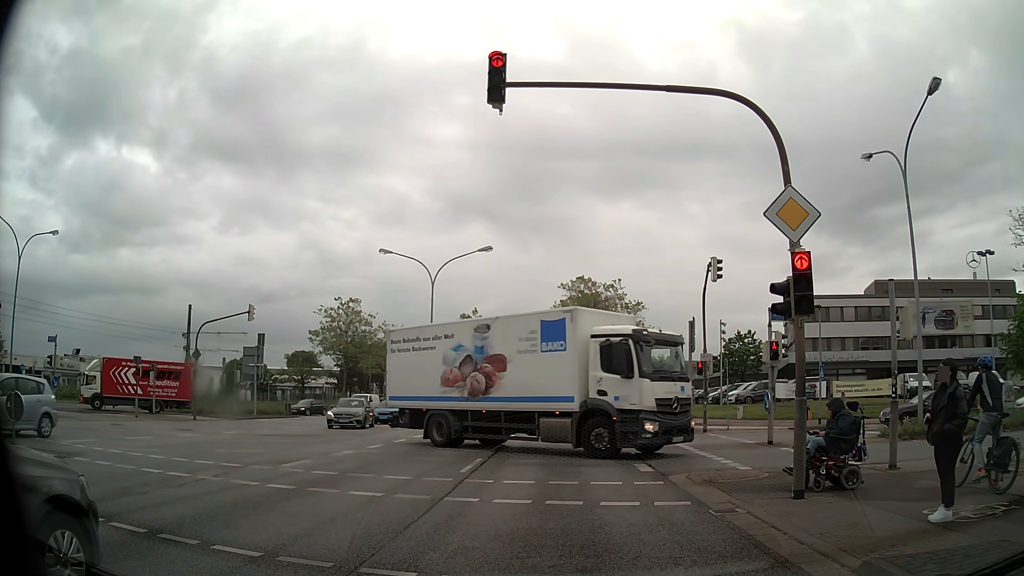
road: primary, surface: asphalt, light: Day
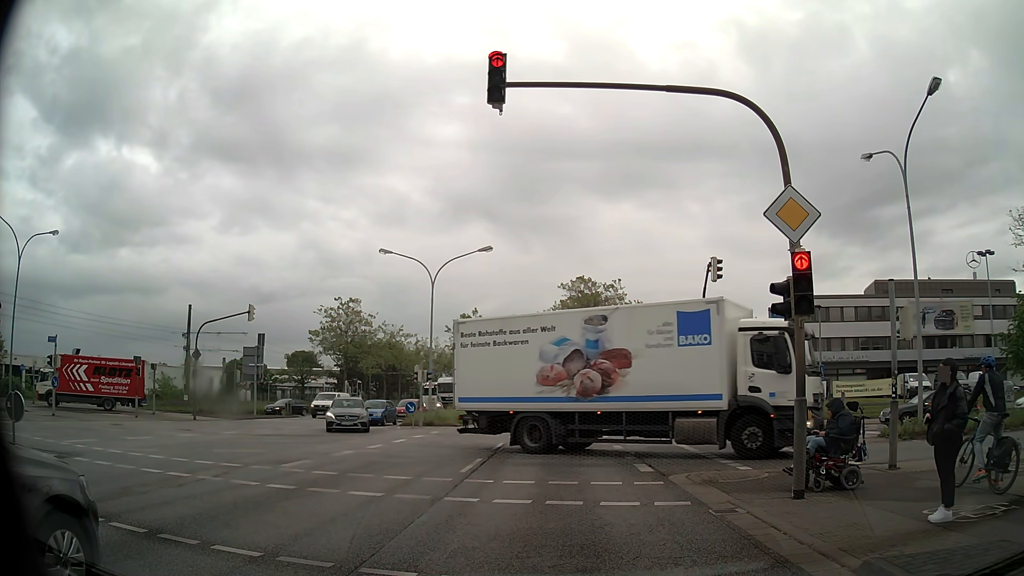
(0.0, 0.0) m; 0°
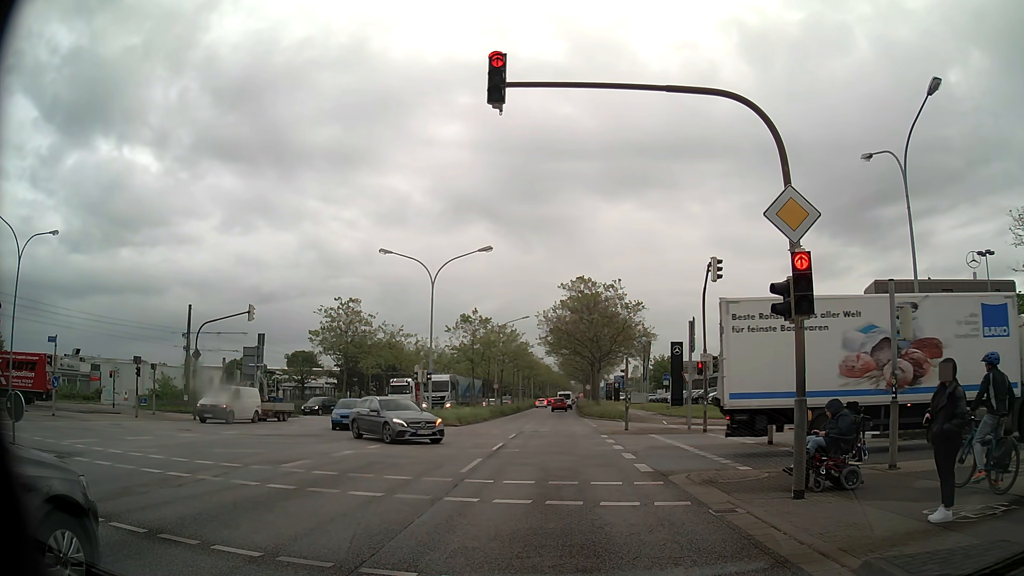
(0.0, 0.0) m; 0°
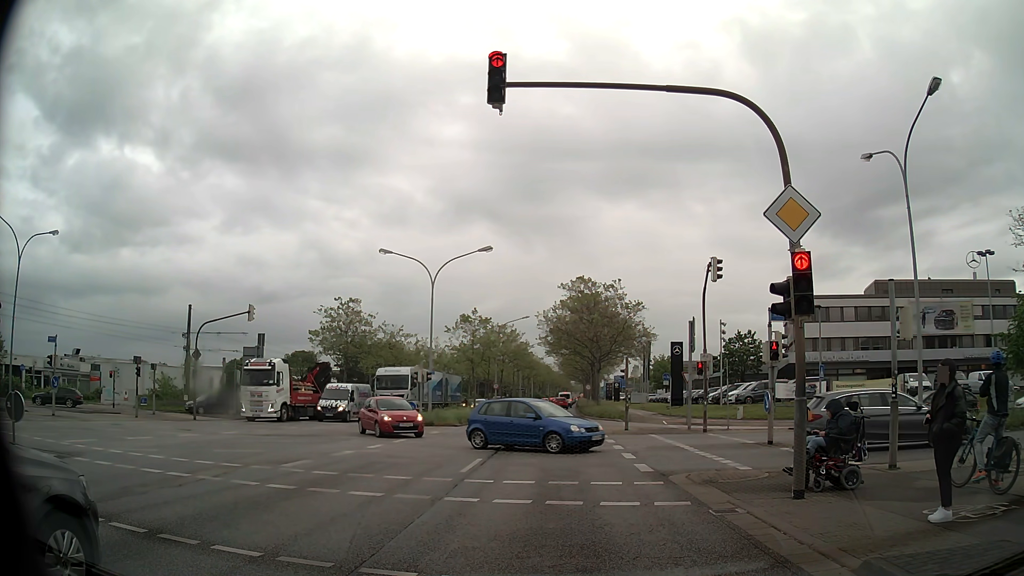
(0.0, 0.0) m; 0°
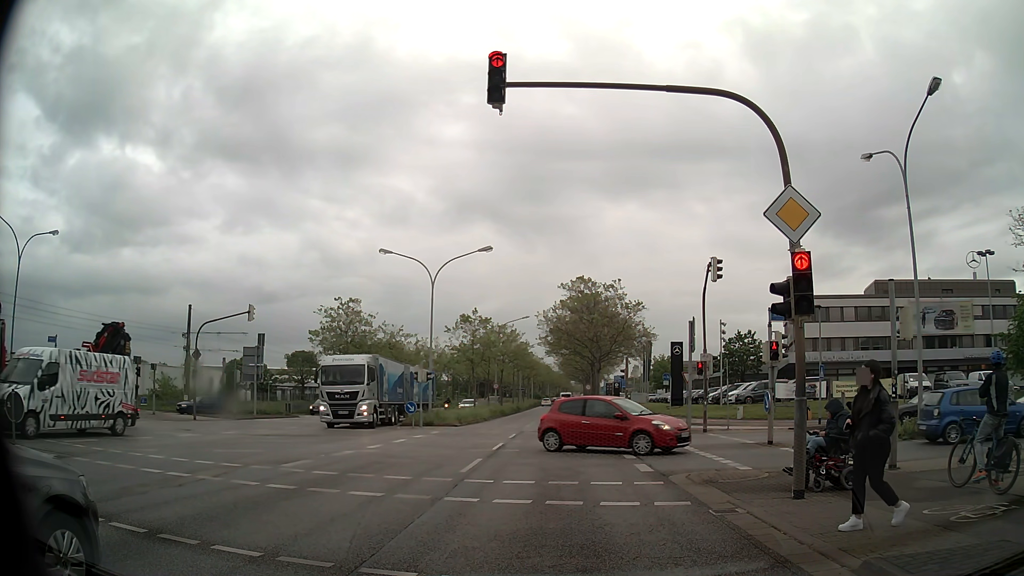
(0.0, 0.0) m; 0°
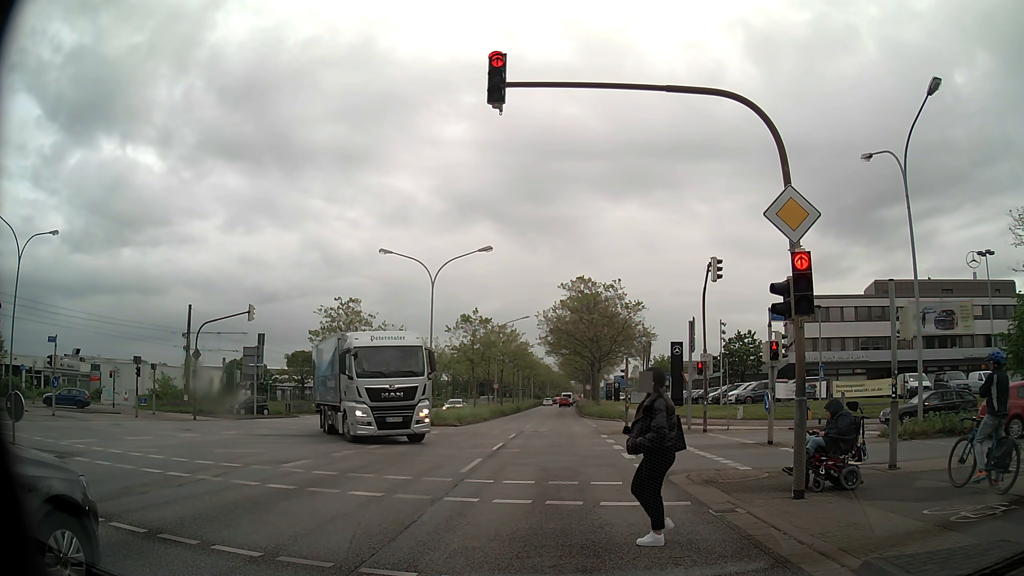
(0.0, 0.0) m; 0°
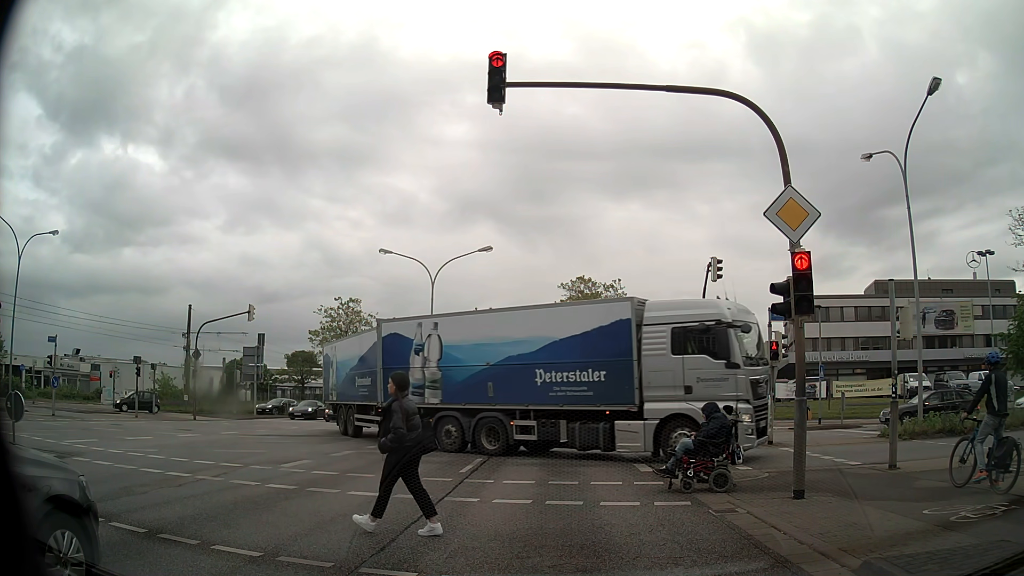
(0.0, 0.0) m; 0°
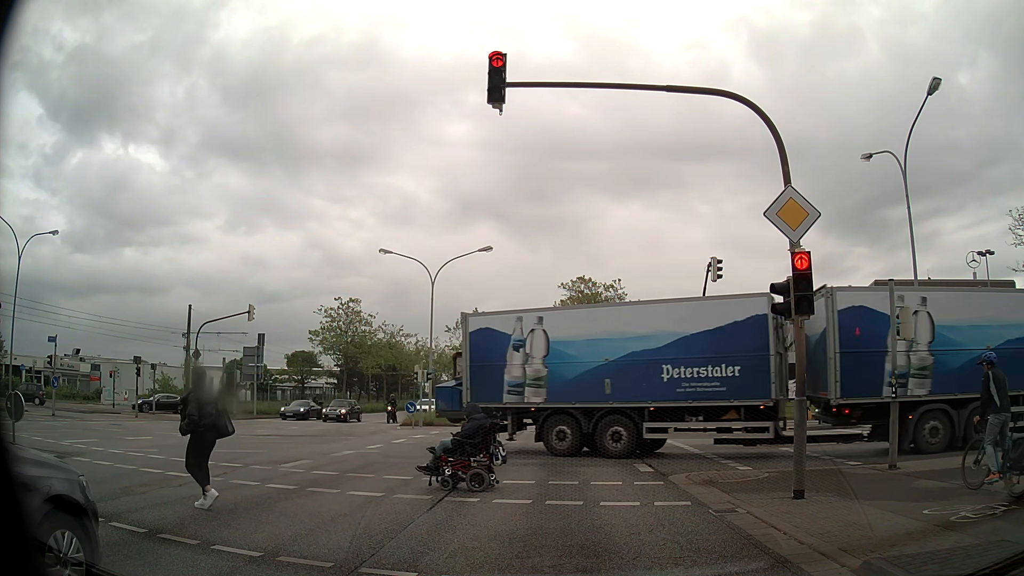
(0.0, 0.0) m; 0°
